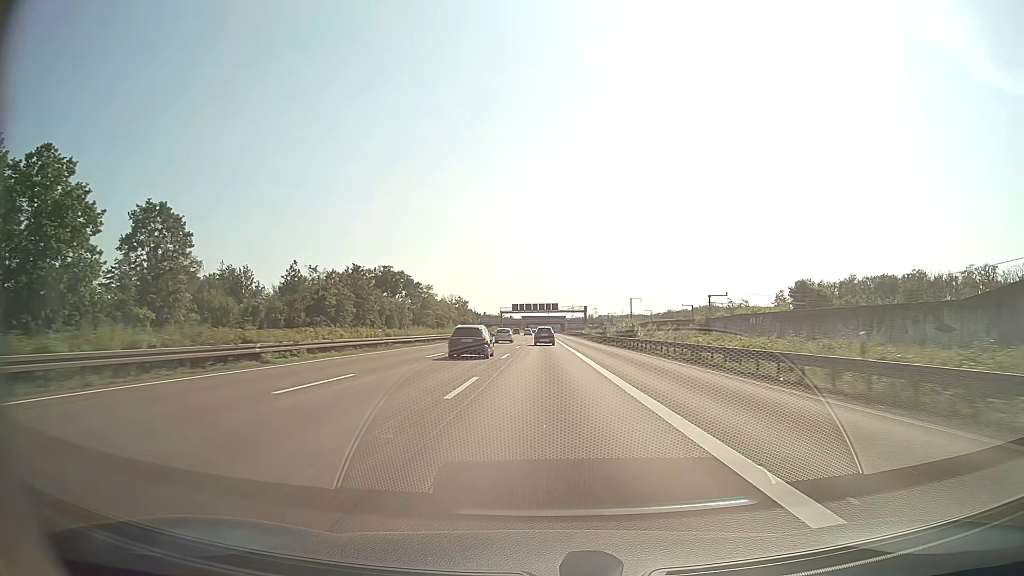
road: motorway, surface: asphalt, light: Day
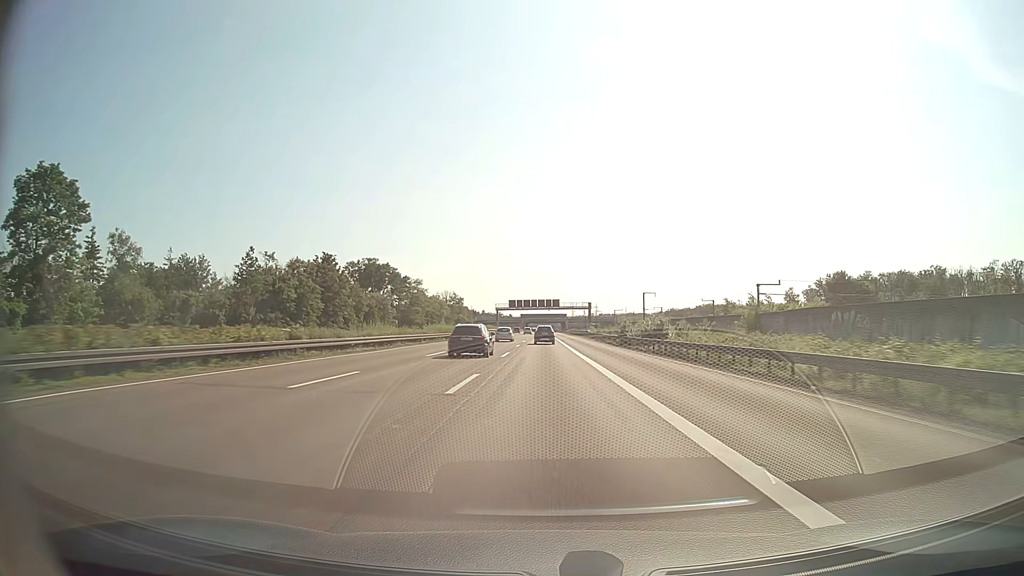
(0.0, +17.4) m; 0°
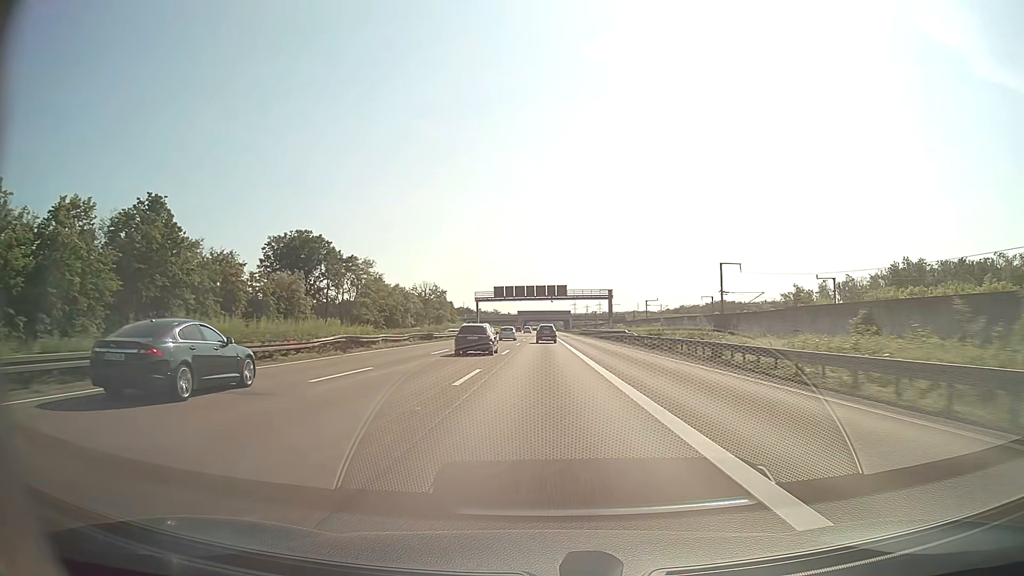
(+0.1, +52.3) m; 0°
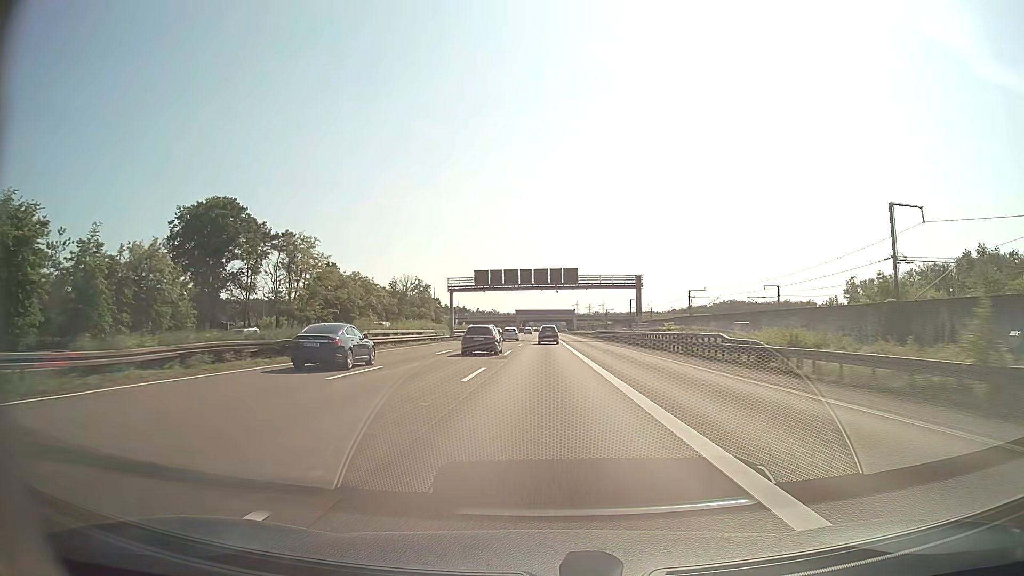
(0.0, +34.8) m; 0°
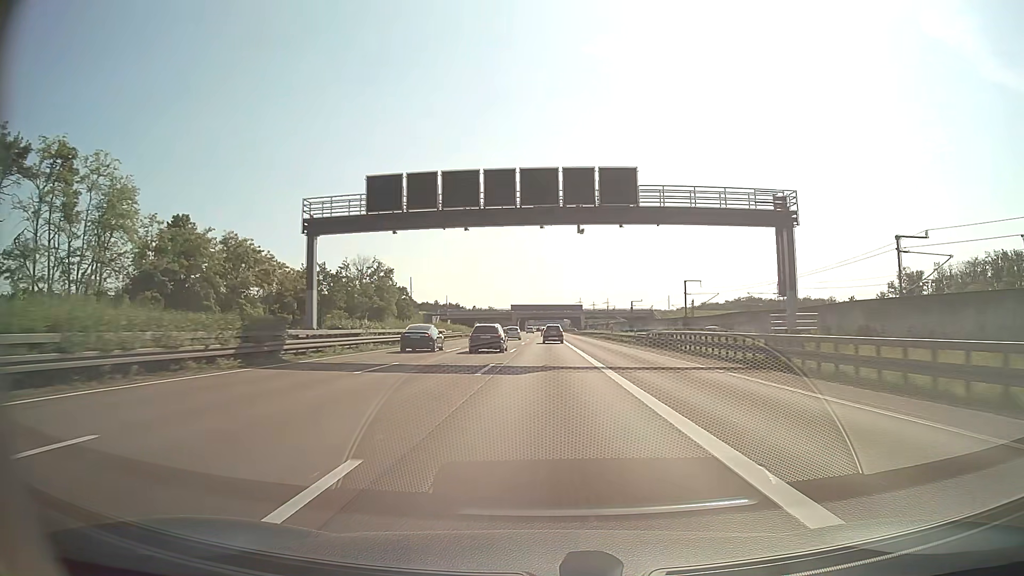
(-0.1, +52.2) m; 0°
(0, +10) (0, +20) (0, +30) (0, +40) (0, +50) (0, +60) (0, +70) (0, +80) (0, +90) (0, +100) m
